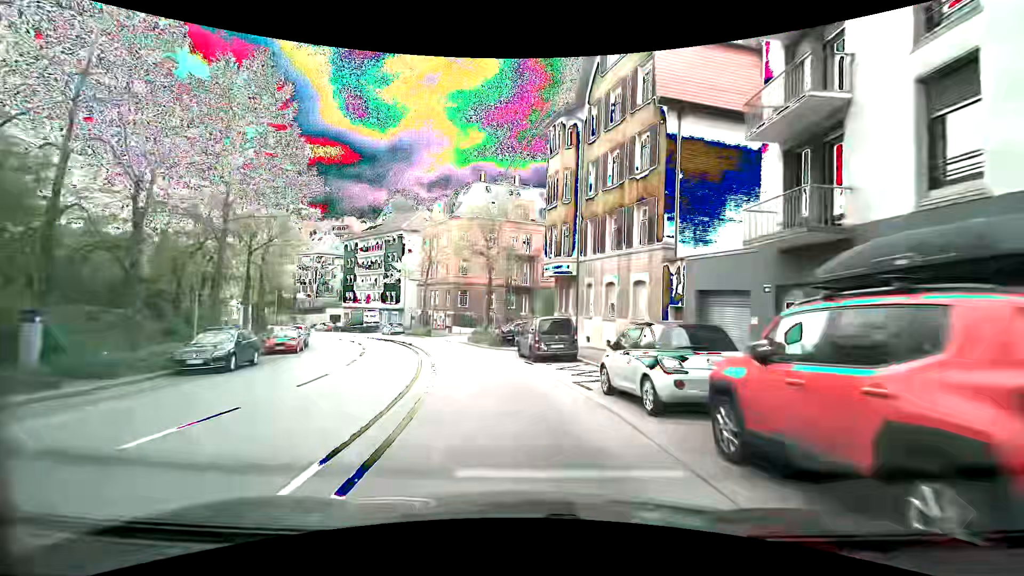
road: secondary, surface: asphalt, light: Day
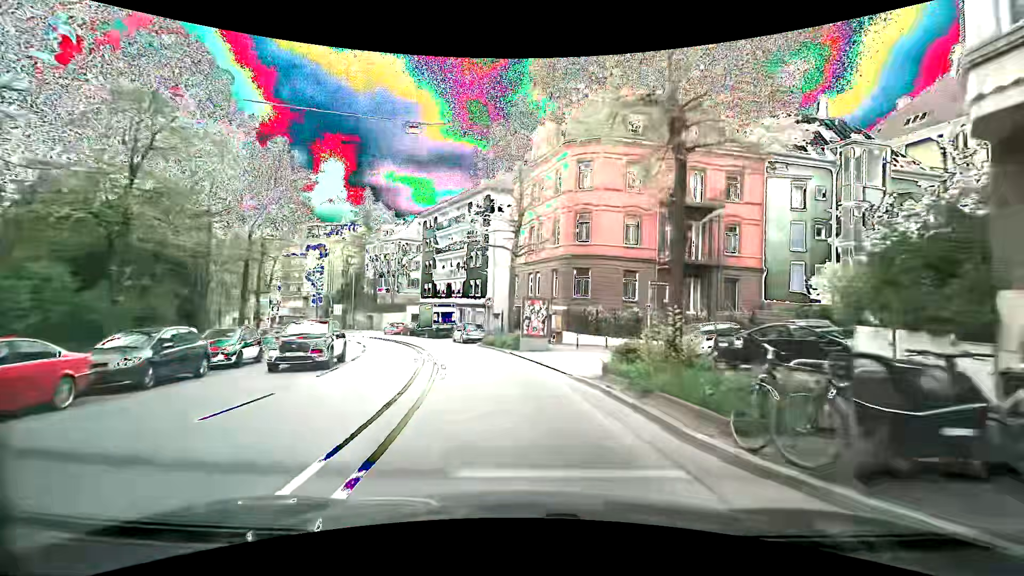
(-2.7, +23.9) m; -13°
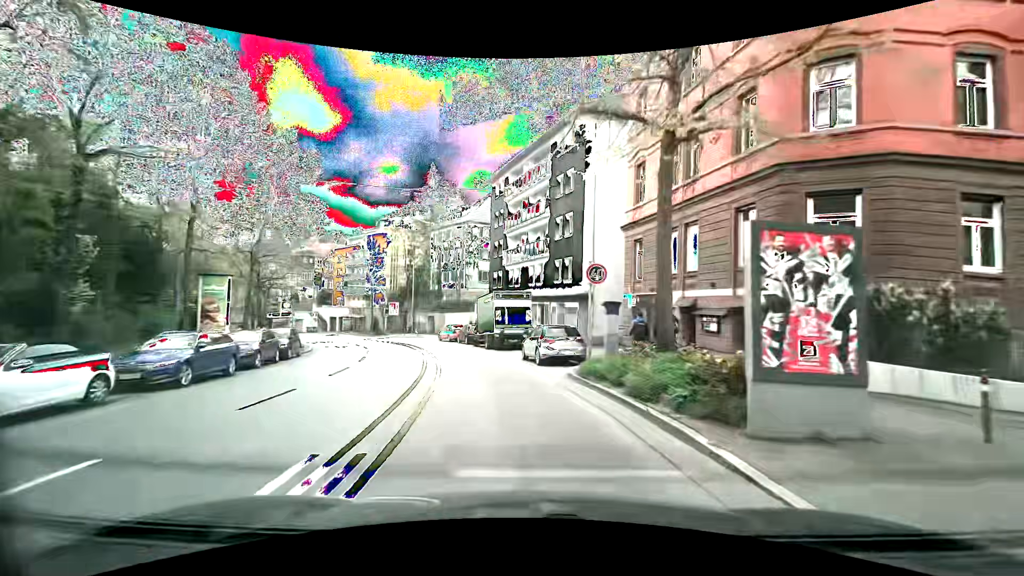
(-1.6, +17.8) m; -10°
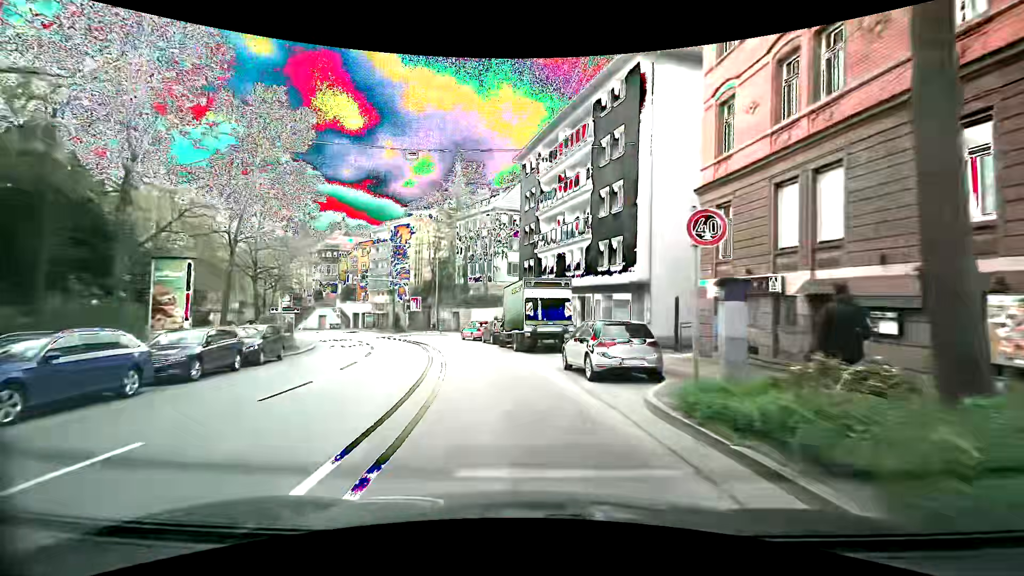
(-0.2, +5.9) m; -3°
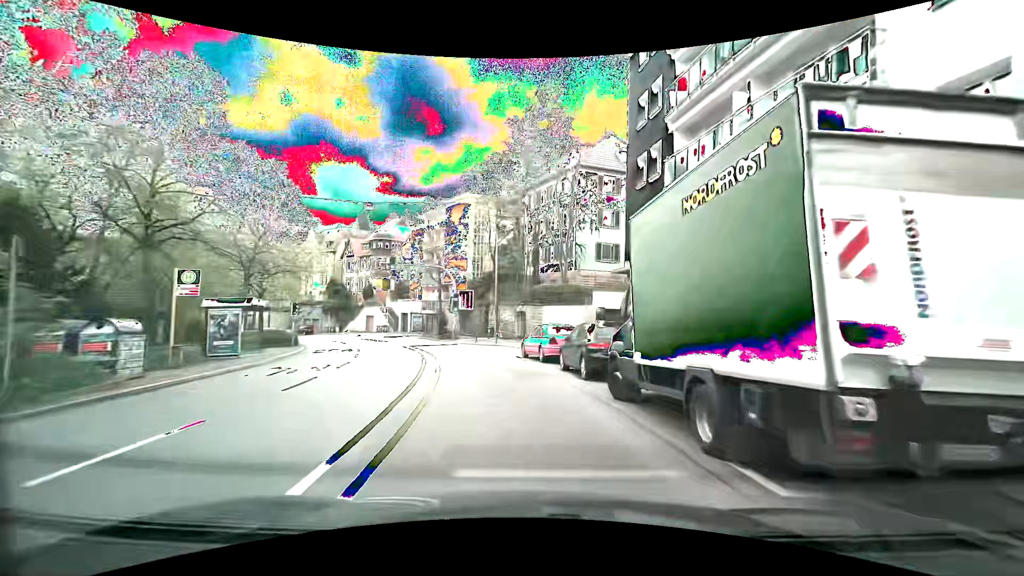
(-1.5, +17.4) m; -9°
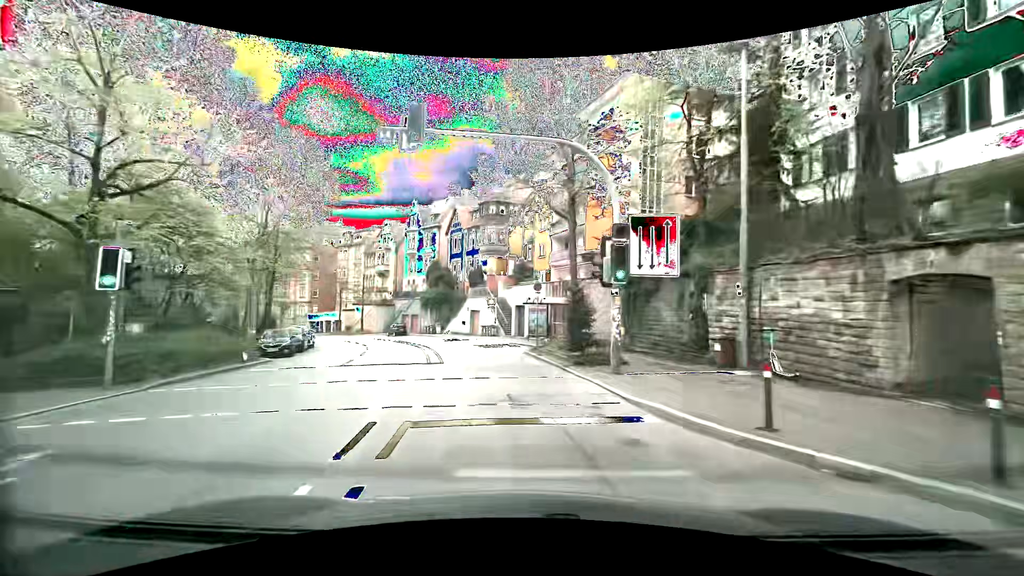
(-4.1, +28.2) m; -17°
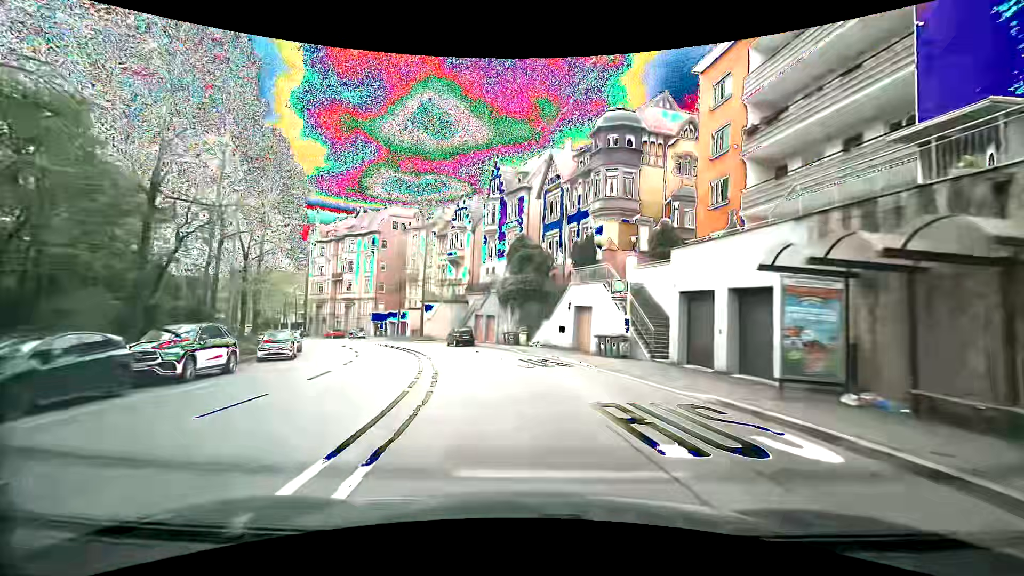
(-2.1, +22.9) m; -11°
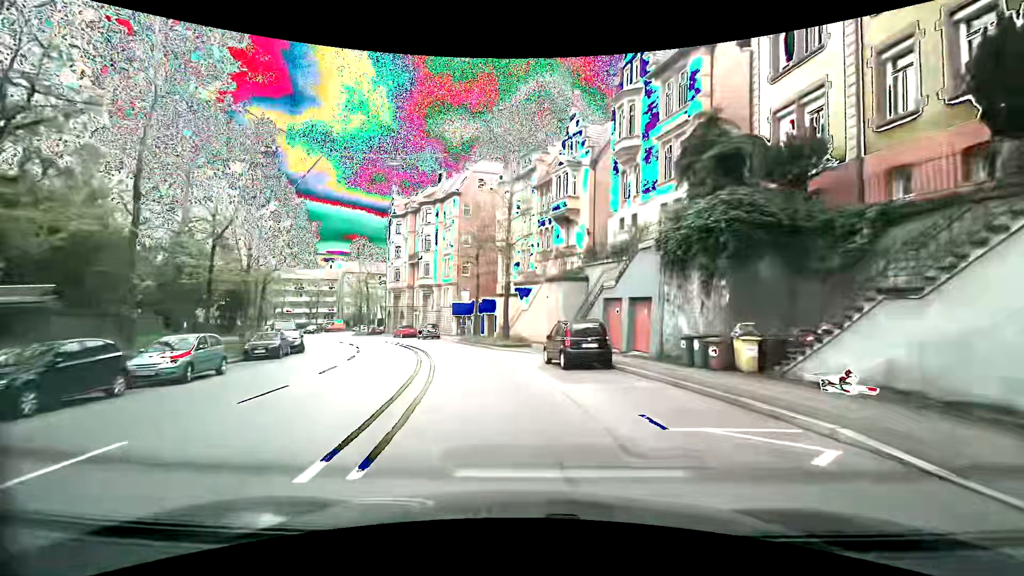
(-2.5, +23.4) m; -13°
(0, +10) (-2, +20) (-4, +30) (-8, +39) (-12, +48) (-17, +57) (-22, +65) (-27, +74) (-30, +83) (-31, +93) m
